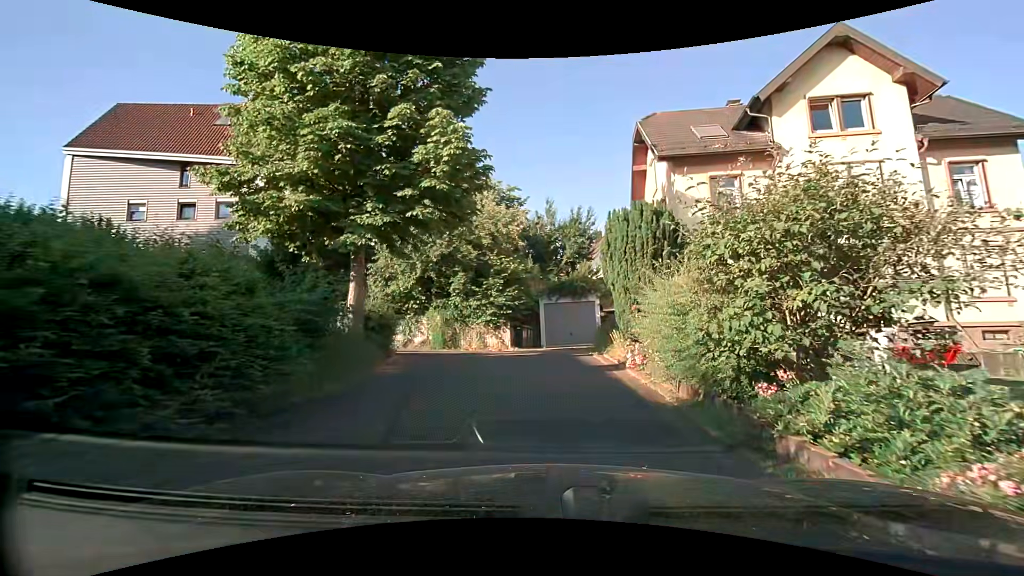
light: Day
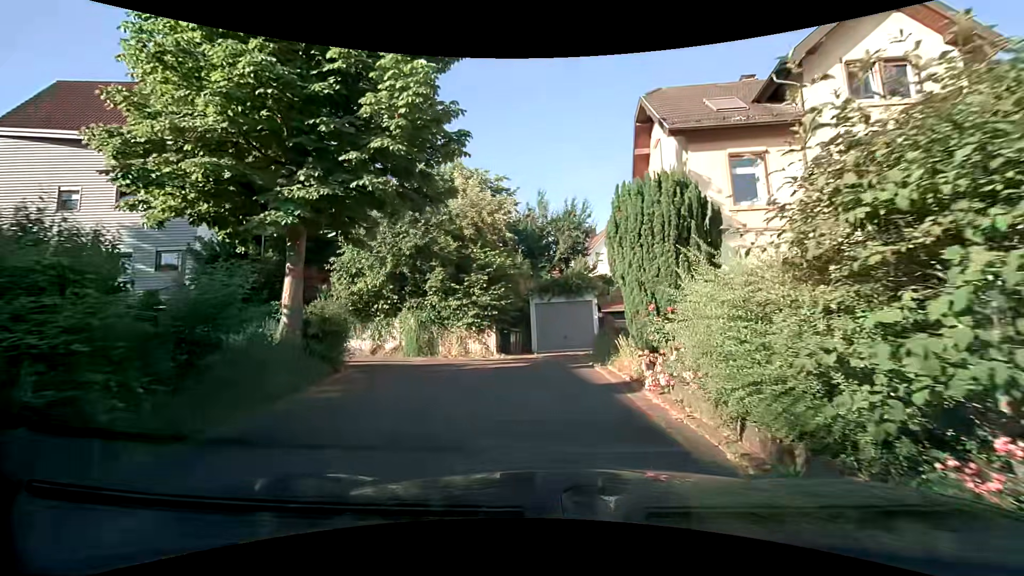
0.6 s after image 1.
(0.0, +2.8) m; +2°
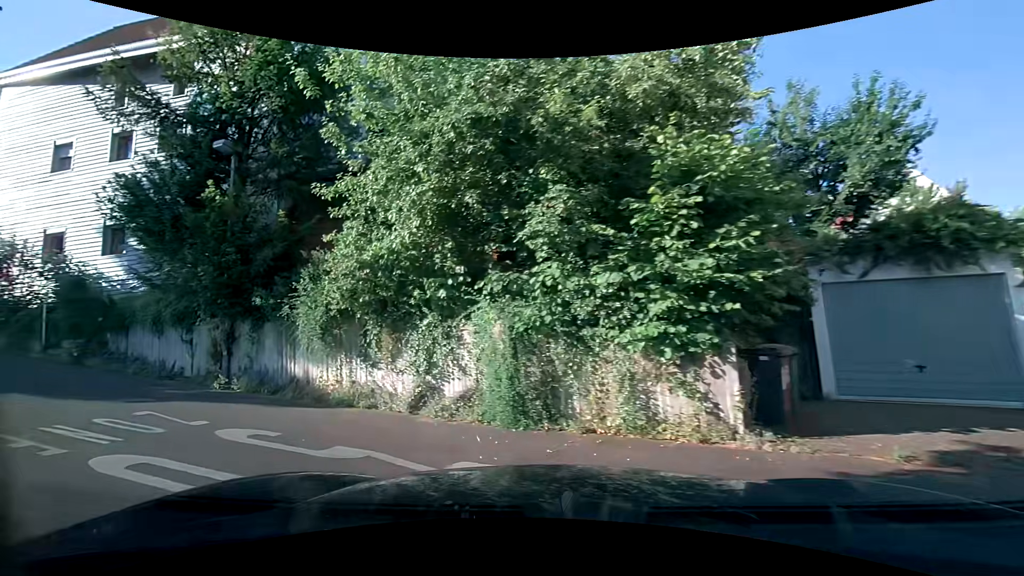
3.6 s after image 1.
(-1.1, +11.6) m; -23°
